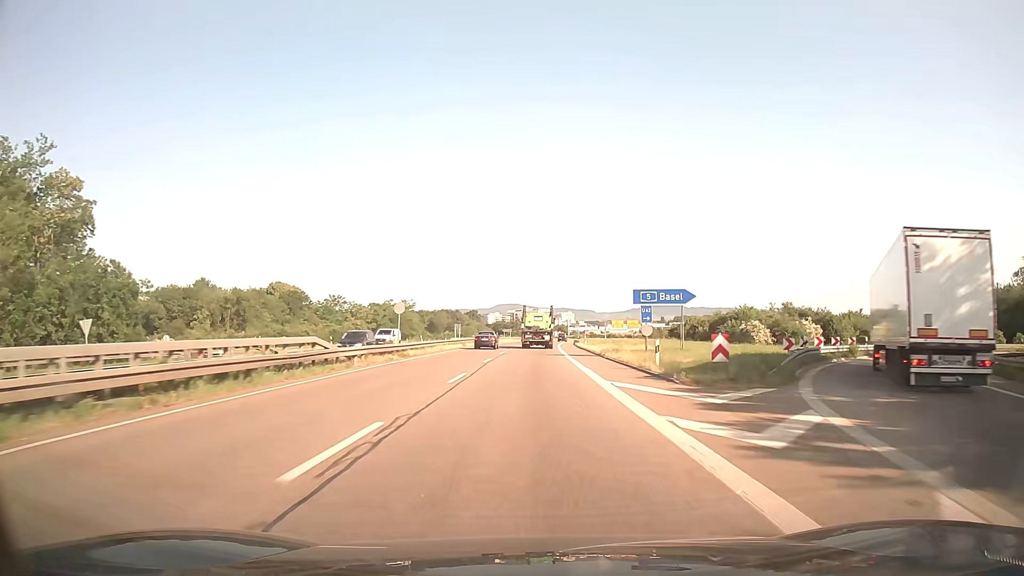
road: trunk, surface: asphalt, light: Day
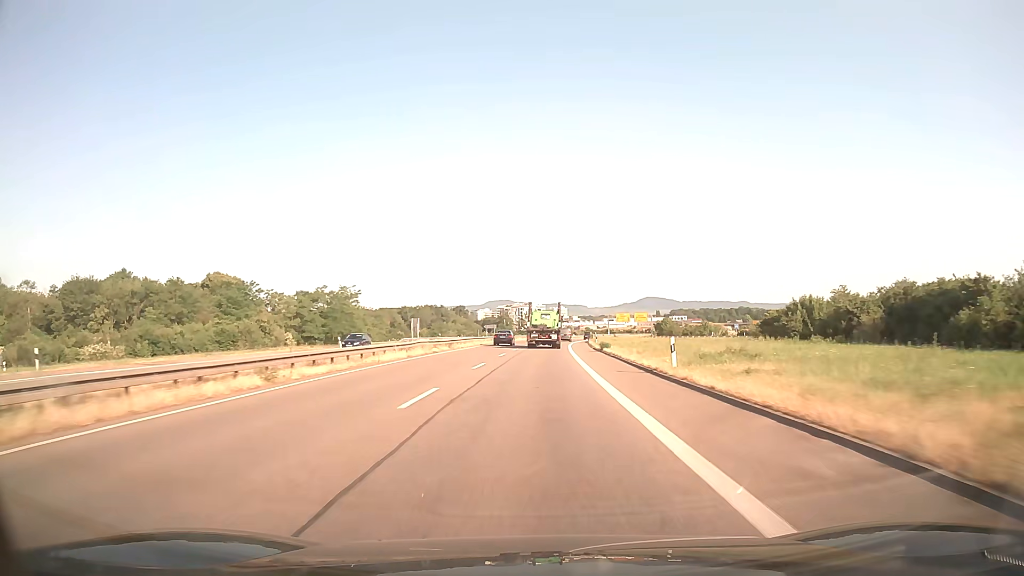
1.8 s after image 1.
(+0.1, +42.3) m; +1°
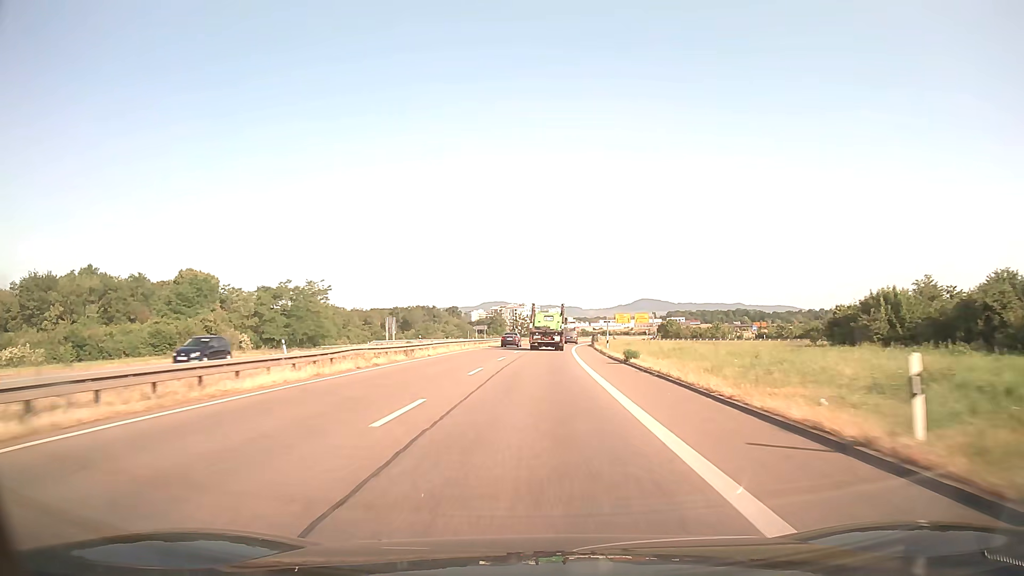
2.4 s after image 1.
(0.0, +14.0) m; +1°
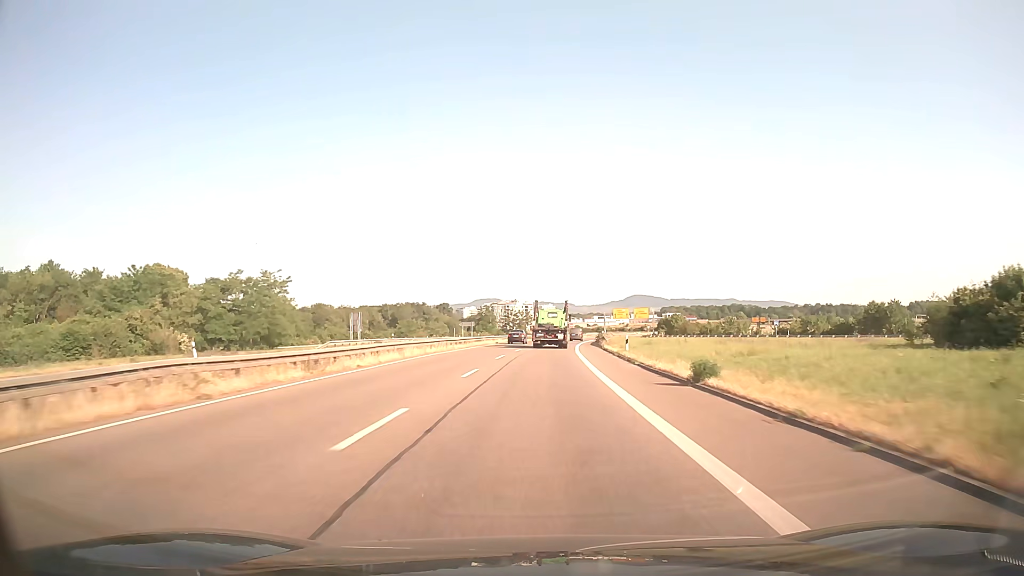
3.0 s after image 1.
(0.0, +14.0) m; 0°
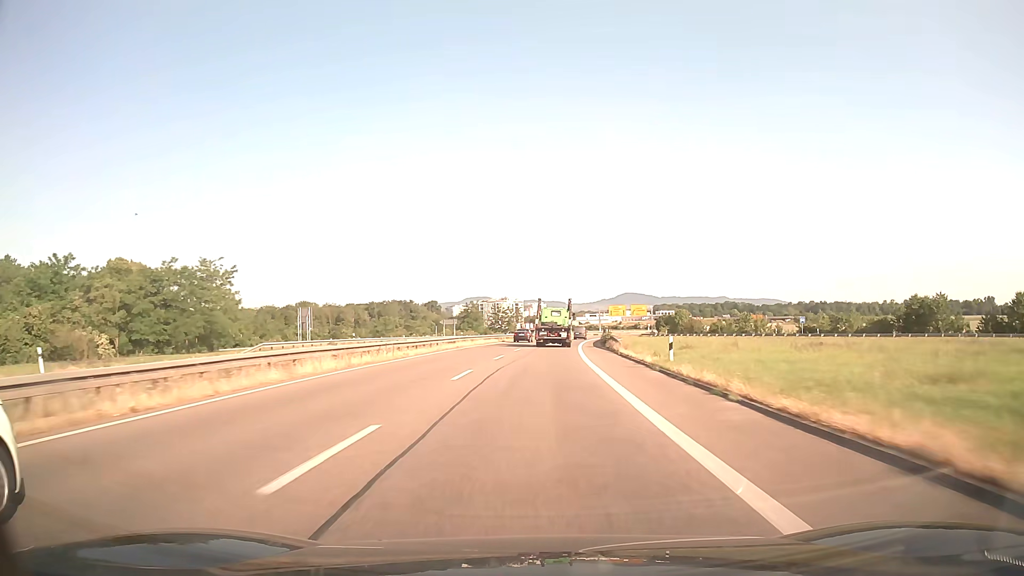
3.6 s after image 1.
(+0.1, +13.9) m; +1°
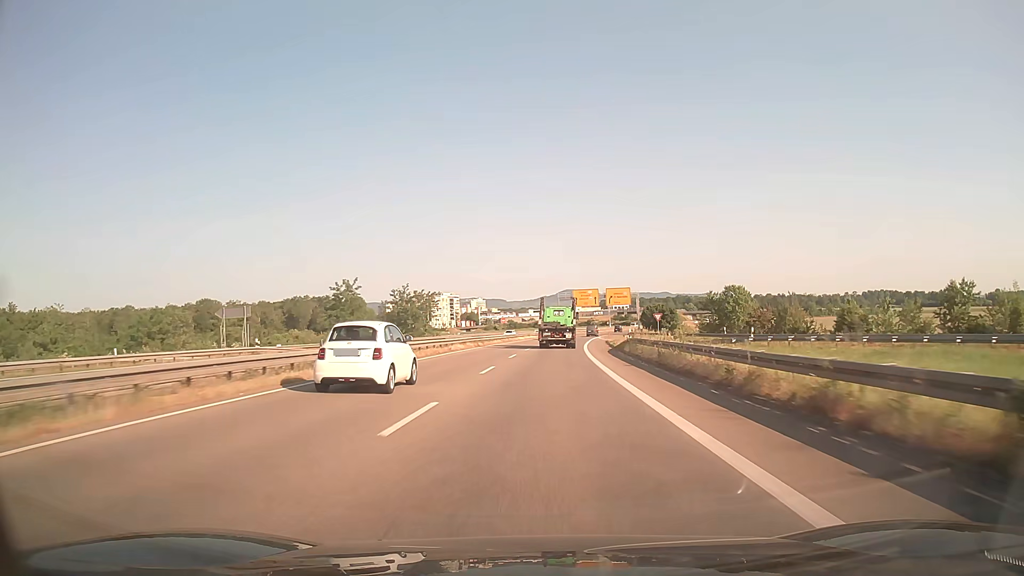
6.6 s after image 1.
(+2.8, +68.6) m; +5°
